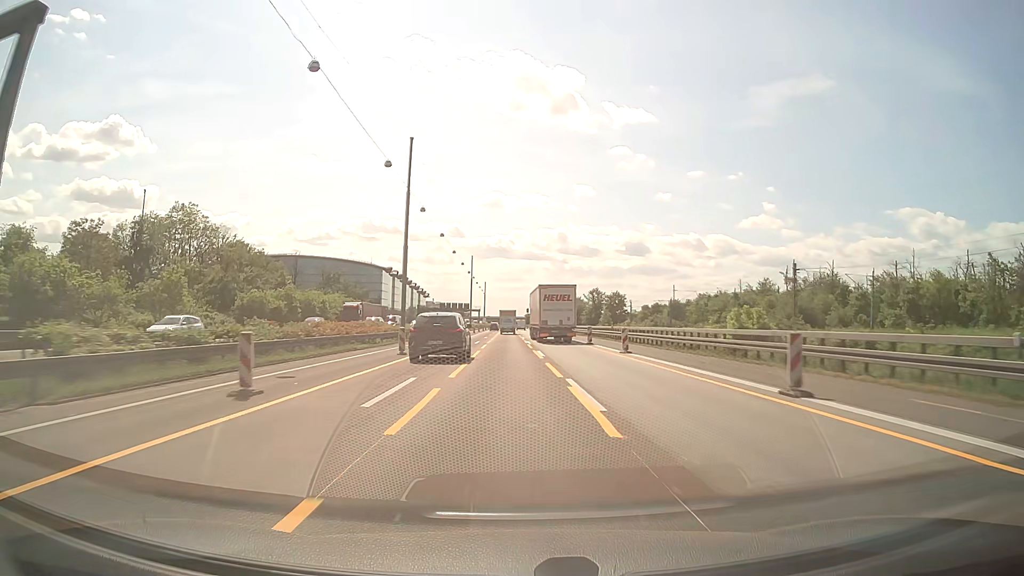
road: motorway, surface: asphalt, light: Day
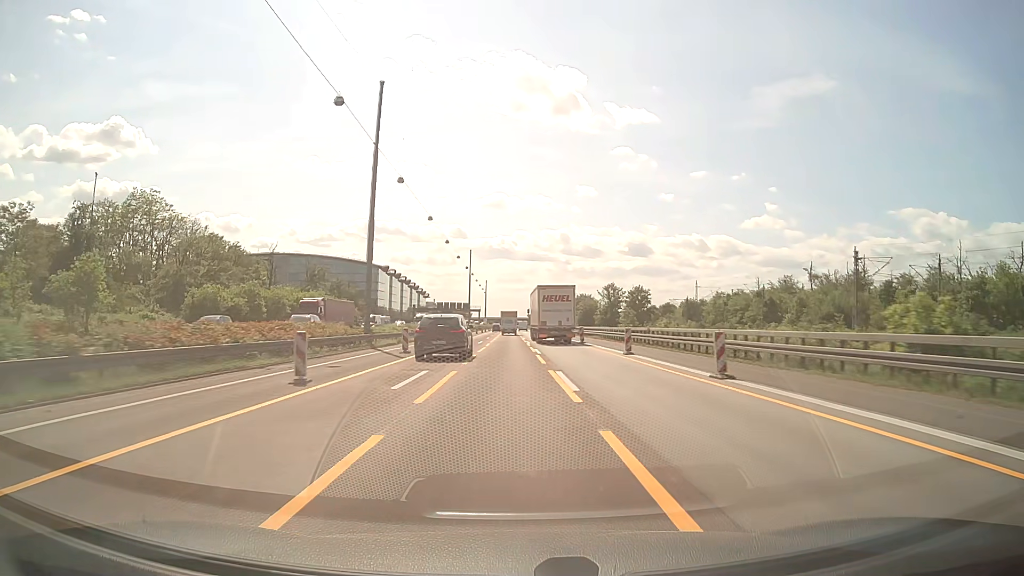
(0.0, +14.7) m; 0°
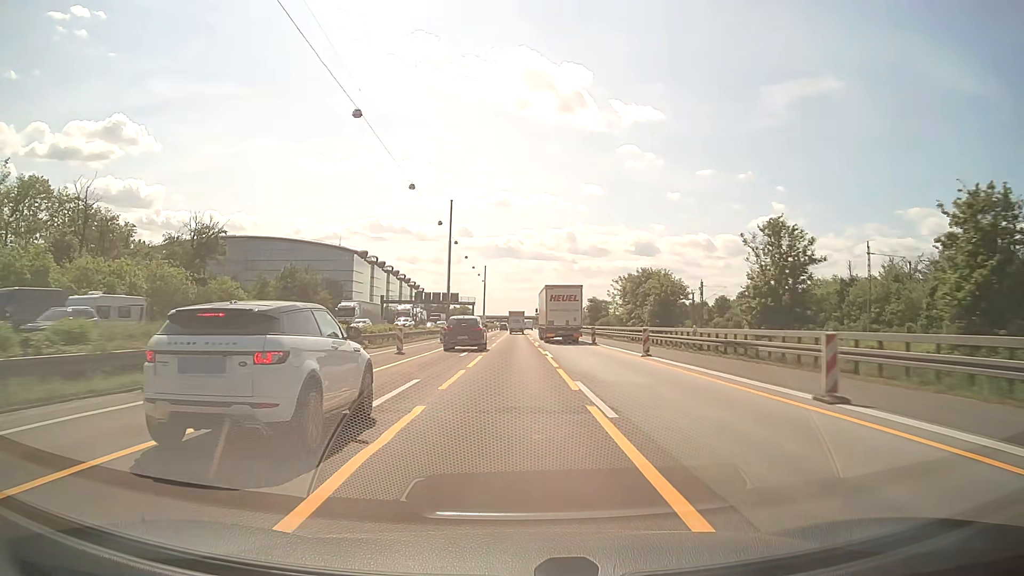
(-0.4, +57.7) m; 0°
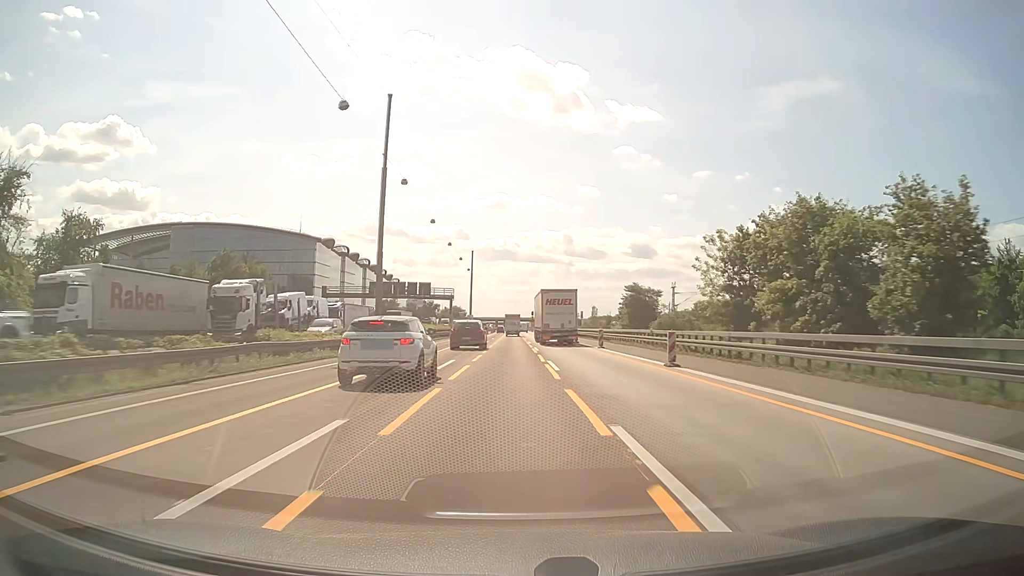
(+0.1, +42.6) m; 0°
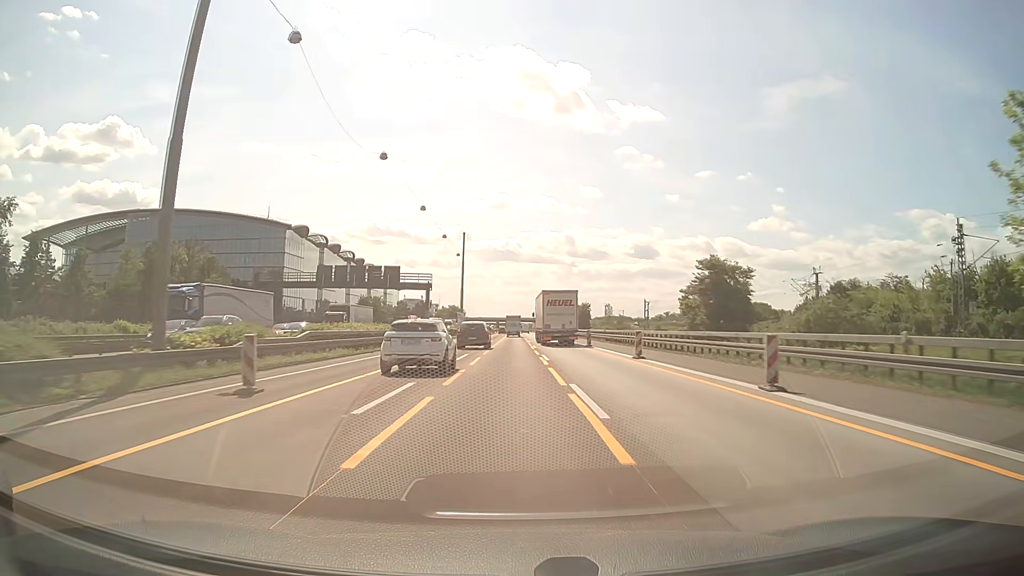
(0.0, +29.1) m; 0°
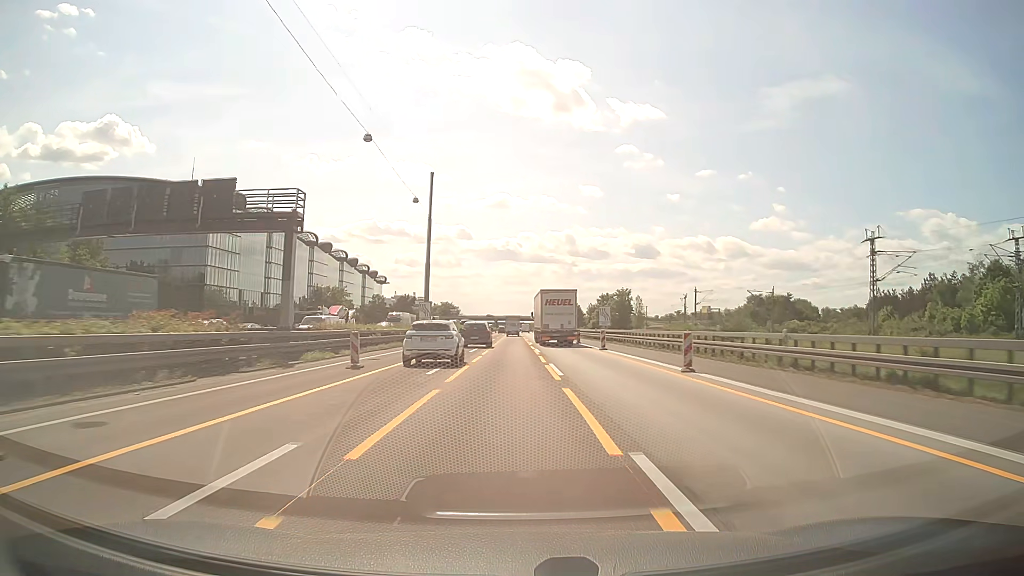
(-0.1, +45.0) m; 0°
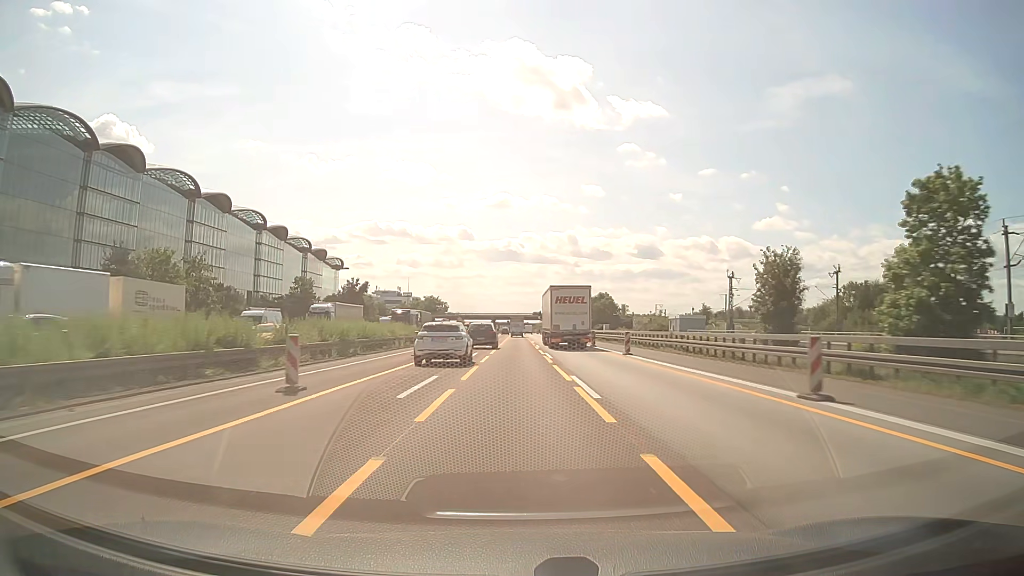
(-0.2, +78.2) m; 0°
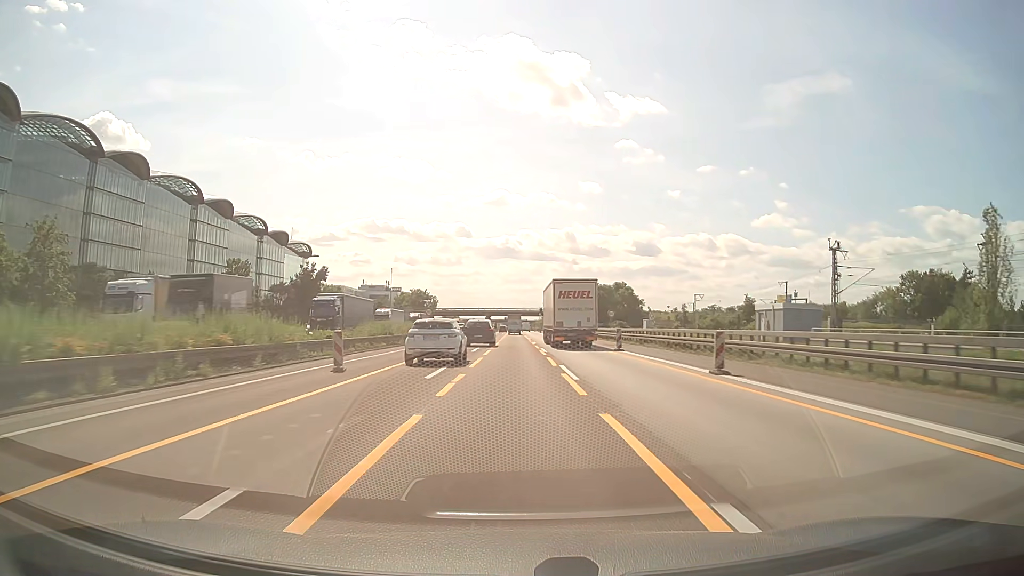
(0.0, +32.2) m; 0°
(0, +10) (0, +20) (0, +30) (0, +40) (0, +50) (0, +60) (0, +70) (0, +80) (0, +90) (0, +100) m
